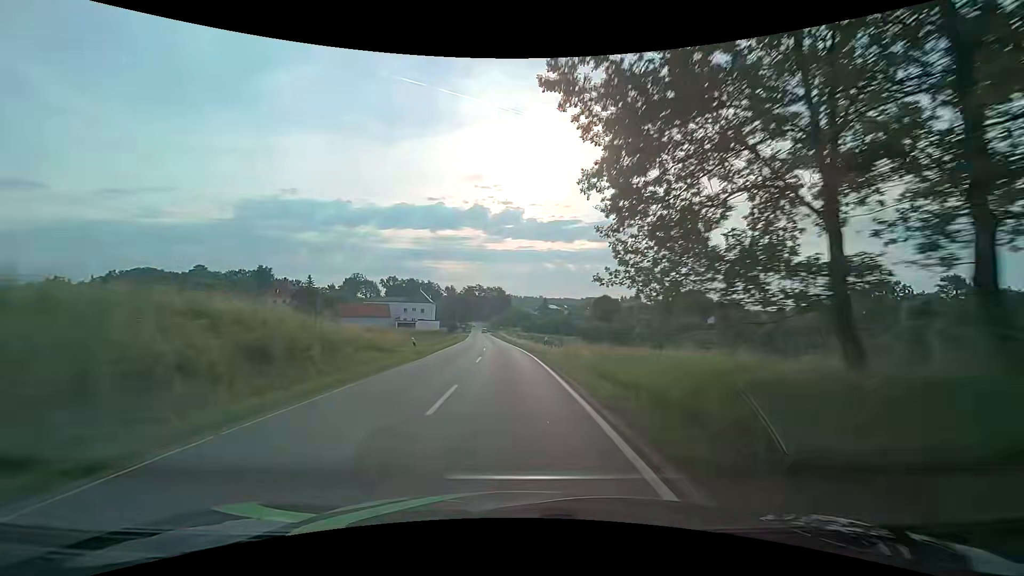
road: secondary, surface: asphalt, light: Day
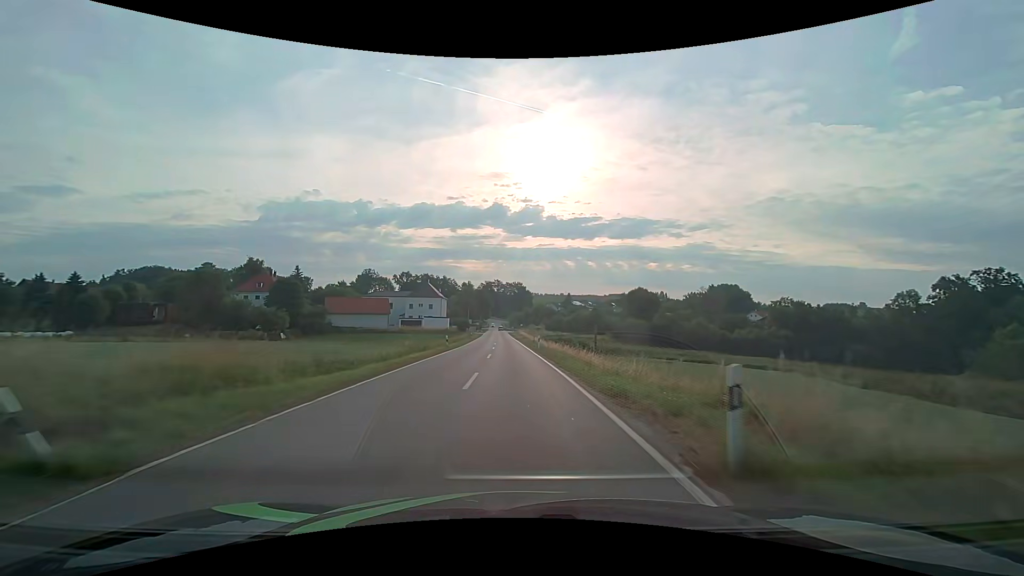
(-0.3, +21.7) m; -2°
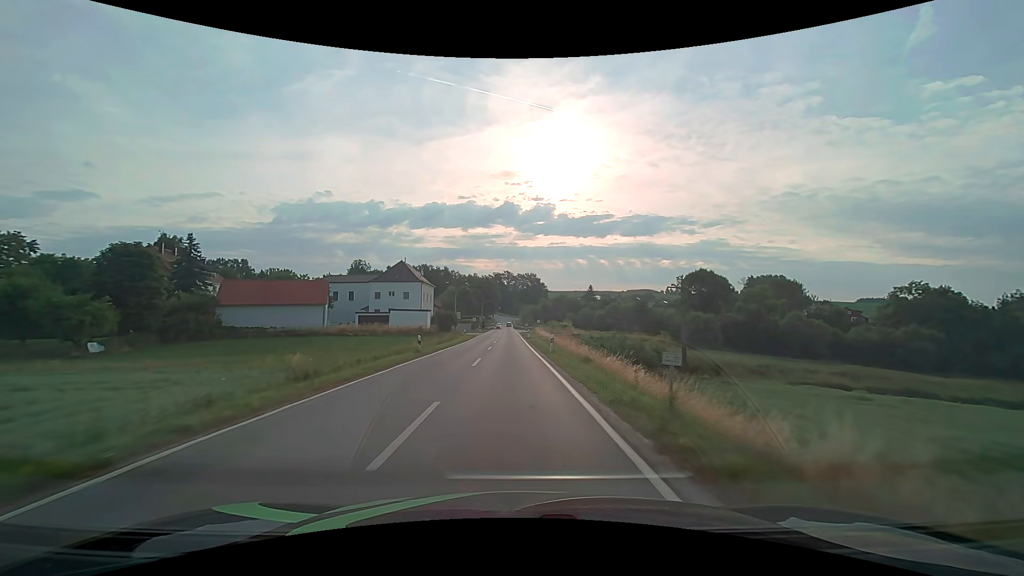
(-0.7, +43.5) m; -2°
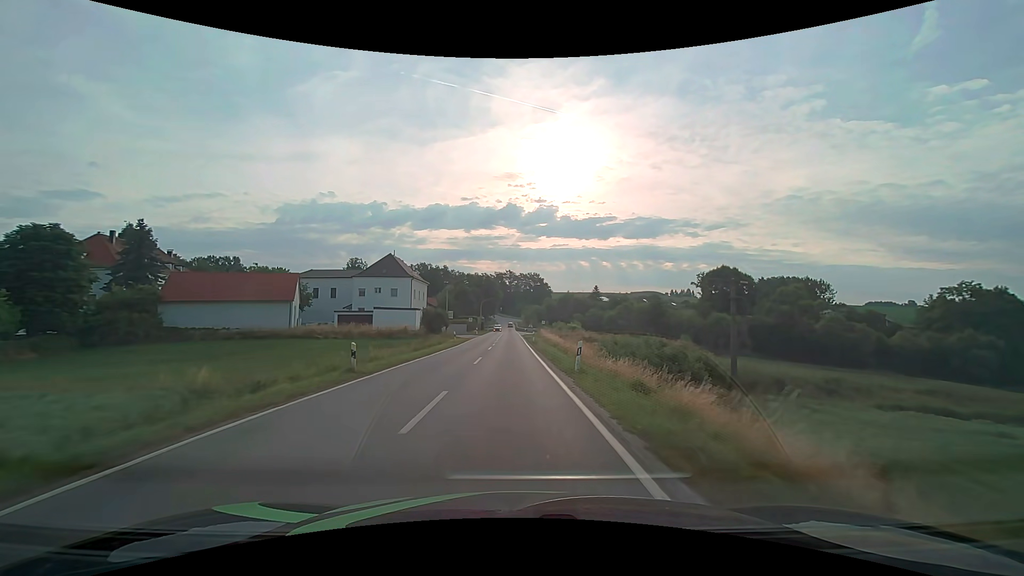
(0.0, +10.8) m; 0°
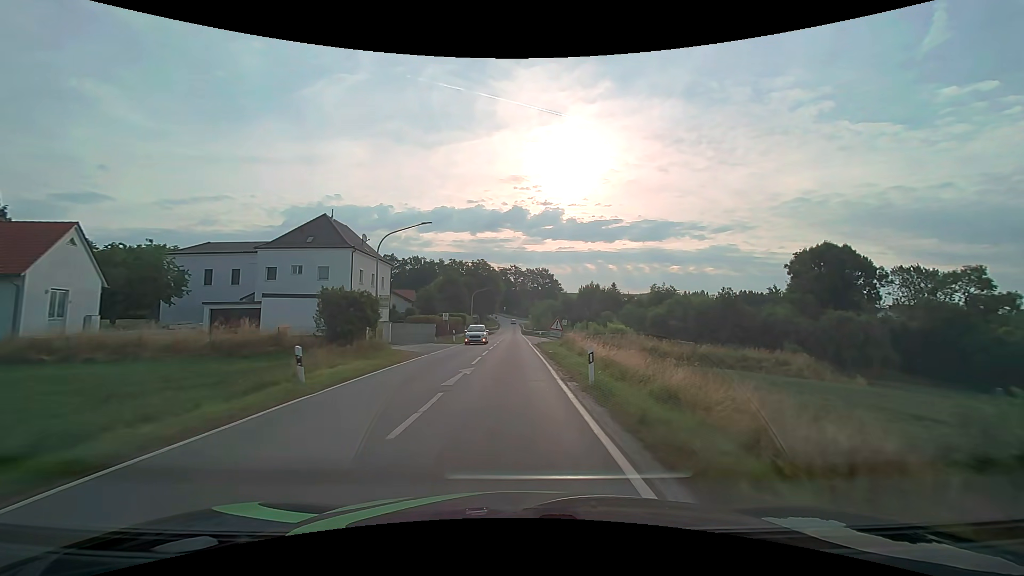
(-0.2, +32.3) m; -1°
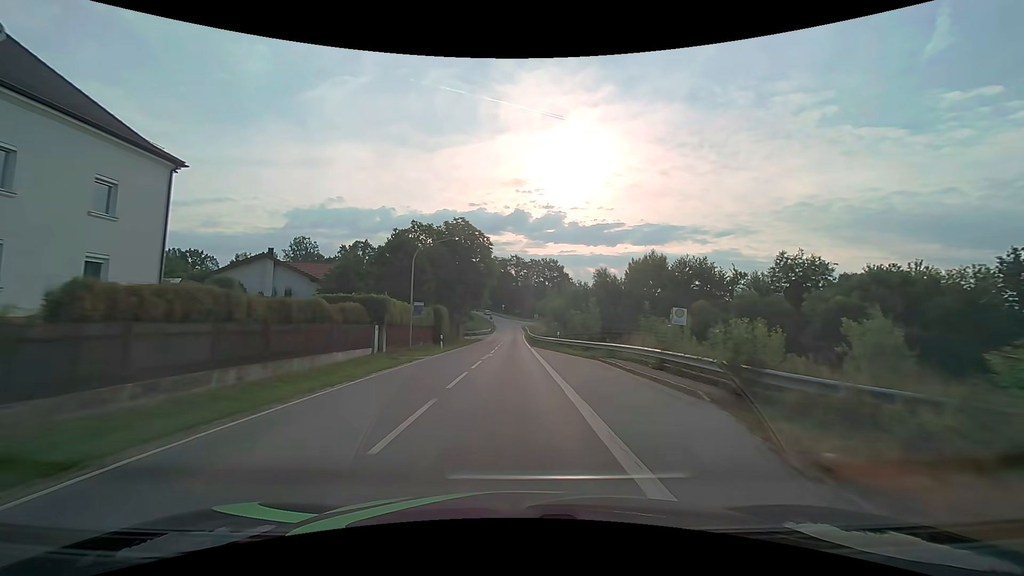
(-0.1, +42.9) m; 0°
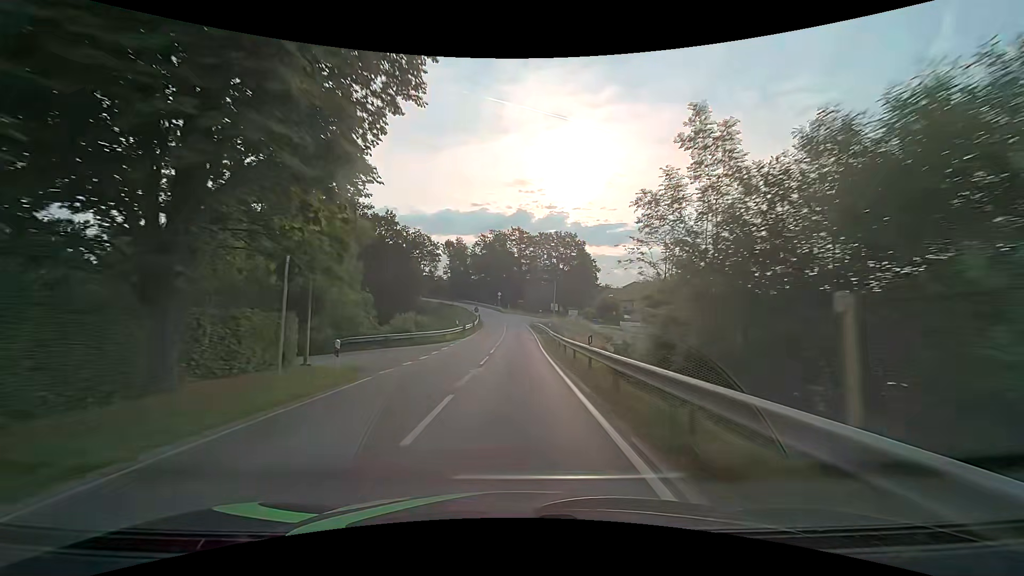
(-0.1, +53.7) m; 0°
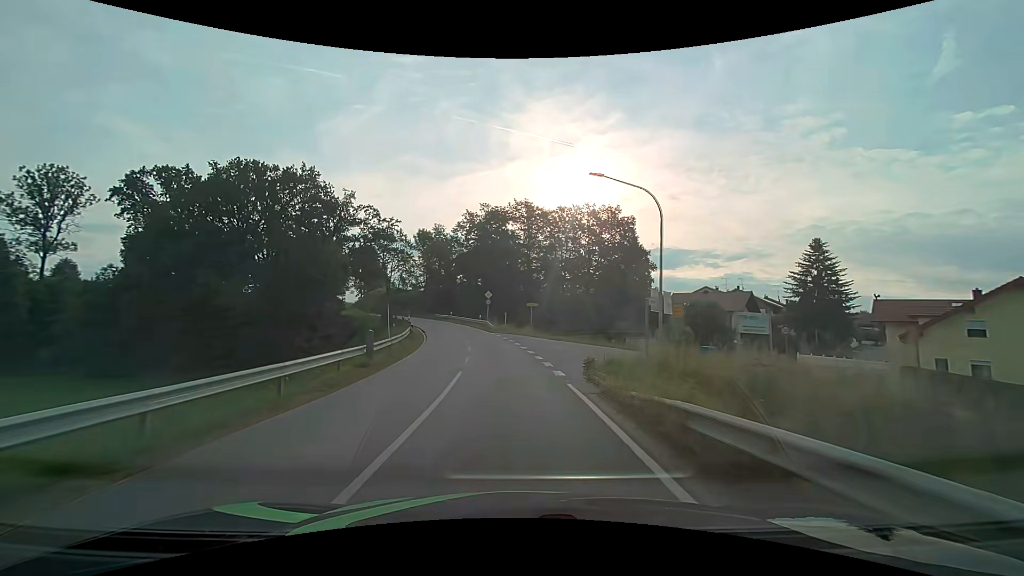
(+0.2, +53.2) m; -1°
(0, +10) (0, +20) (-1, +30) (-3, +40) (-5, +50) (-8, +59) (-11, +69) (-15, +78) (-19, +87) (-24, +96) m
